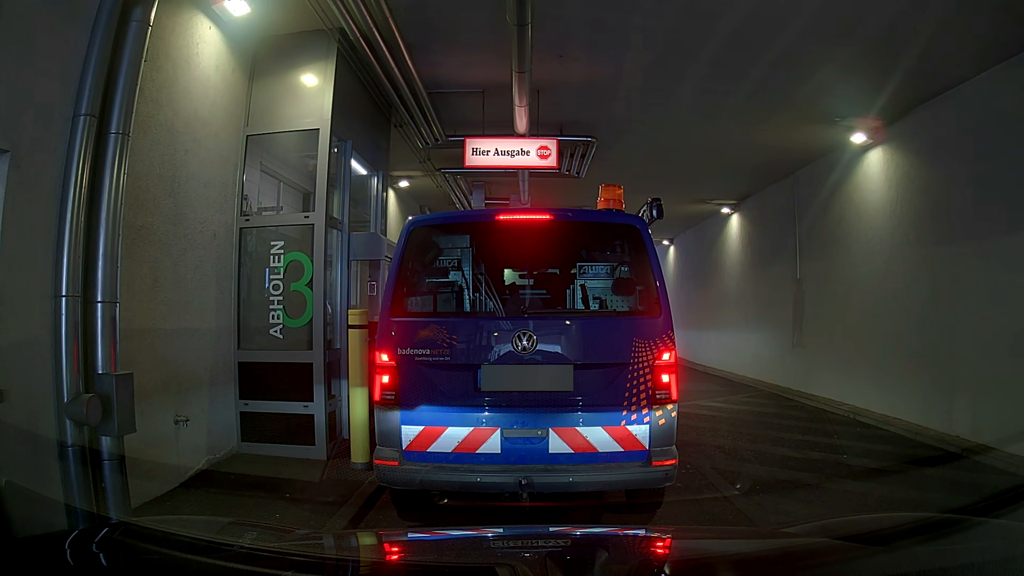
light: Day
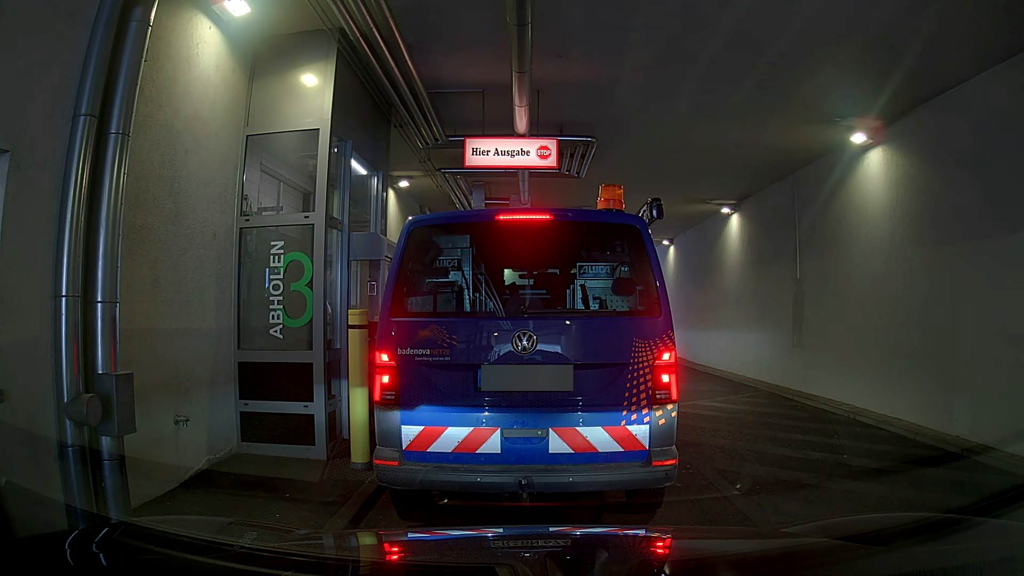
(0.0, 0.0) m; 0°
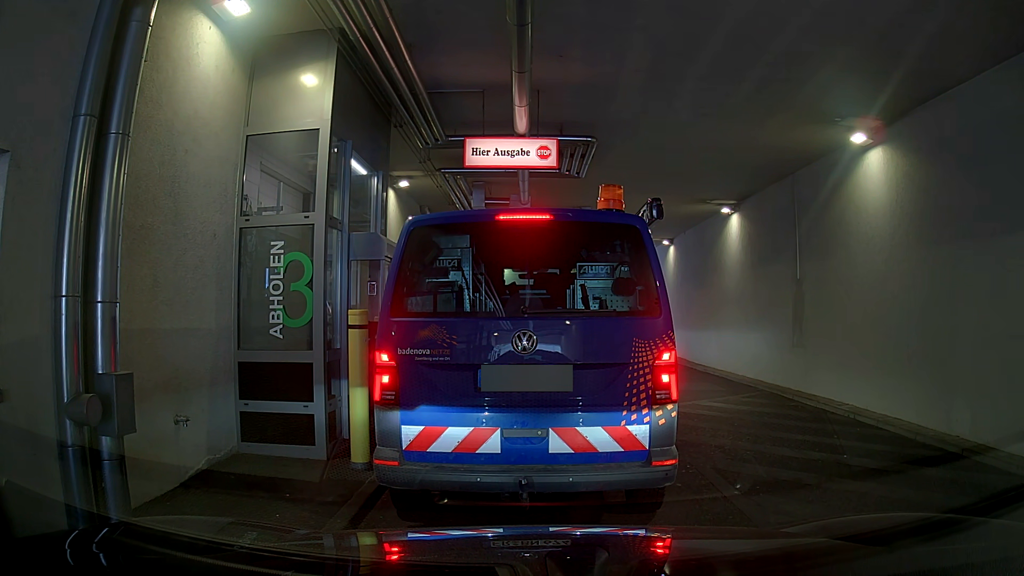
(0.0, 0.0) m; 0°
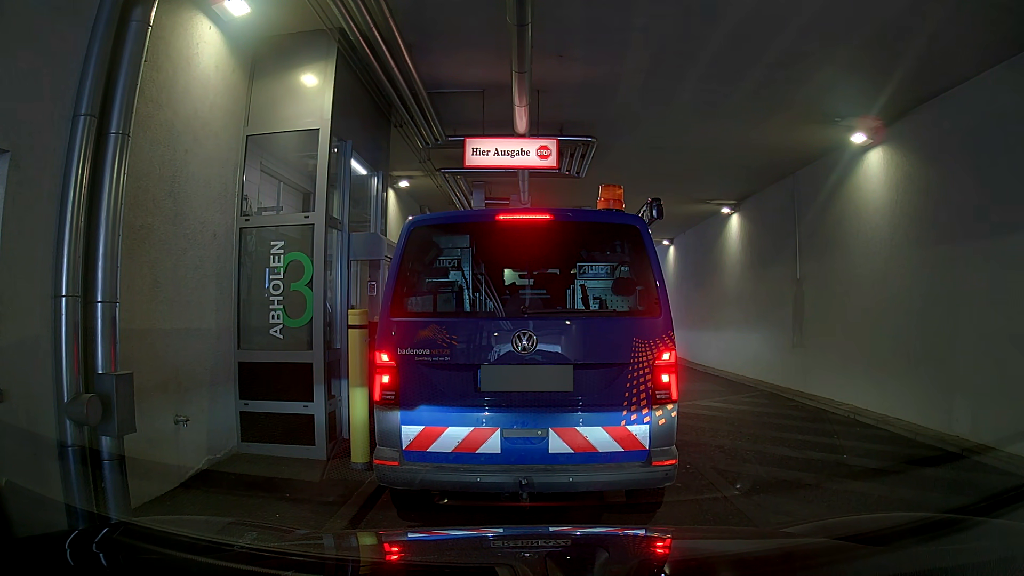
(0.0, 0.0) m; 0°
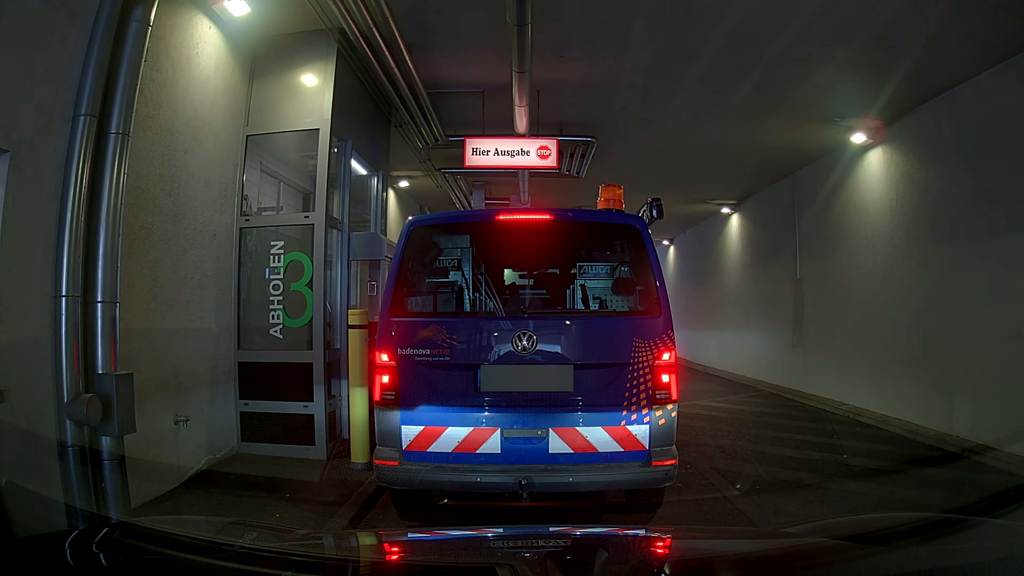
(0.0, 0.0) m; 0°
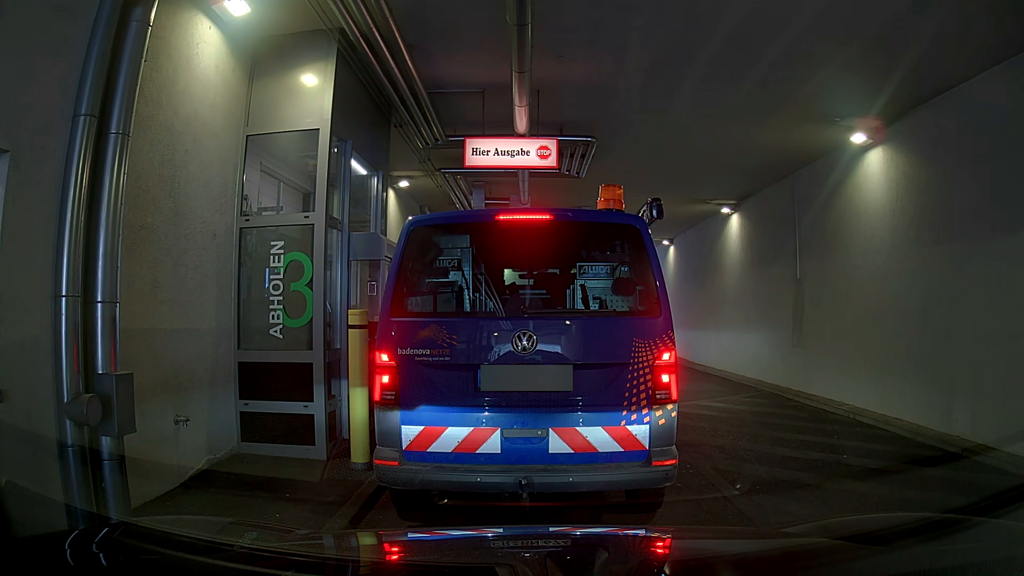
(0.0, 0.0) m; 0°
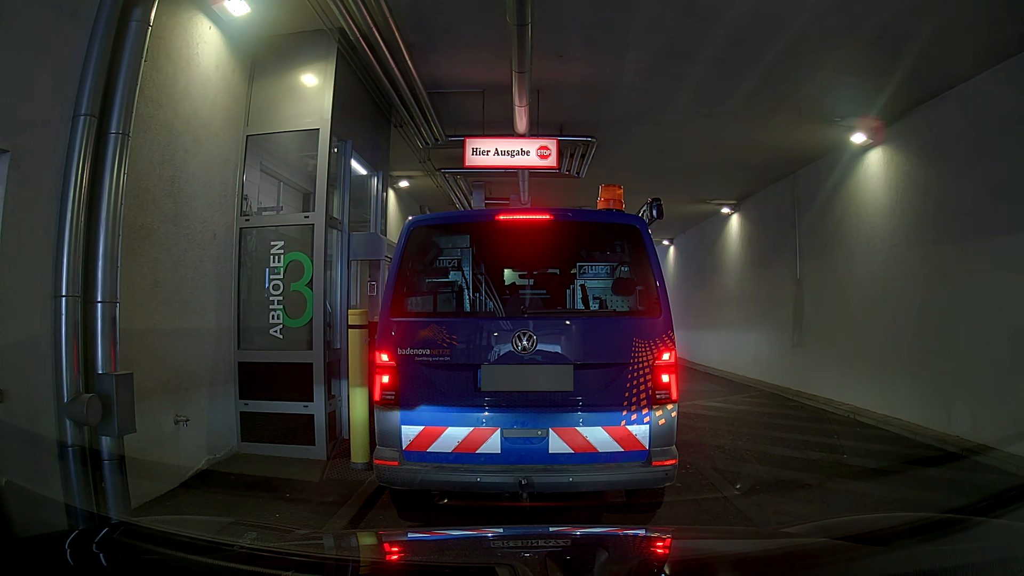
(0.0, 0.0) m; 0°
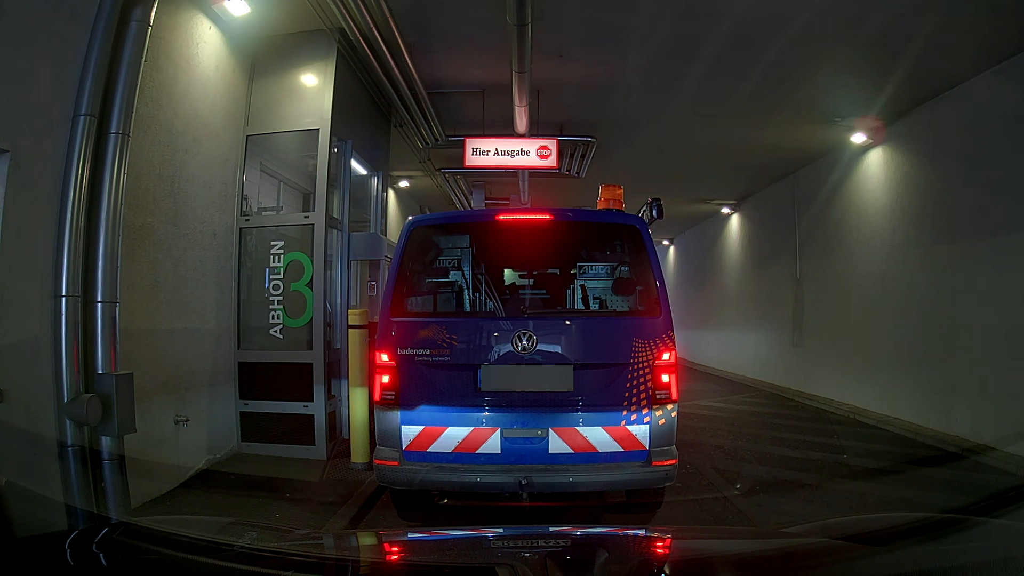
(0.0, 0.0) m; 0°
